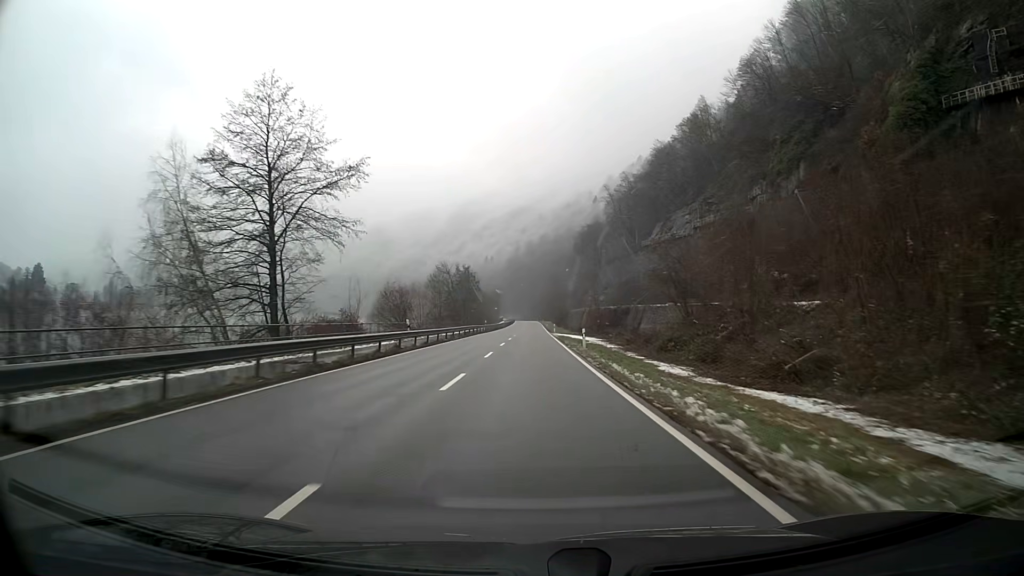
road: primary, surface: asphalt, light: Day
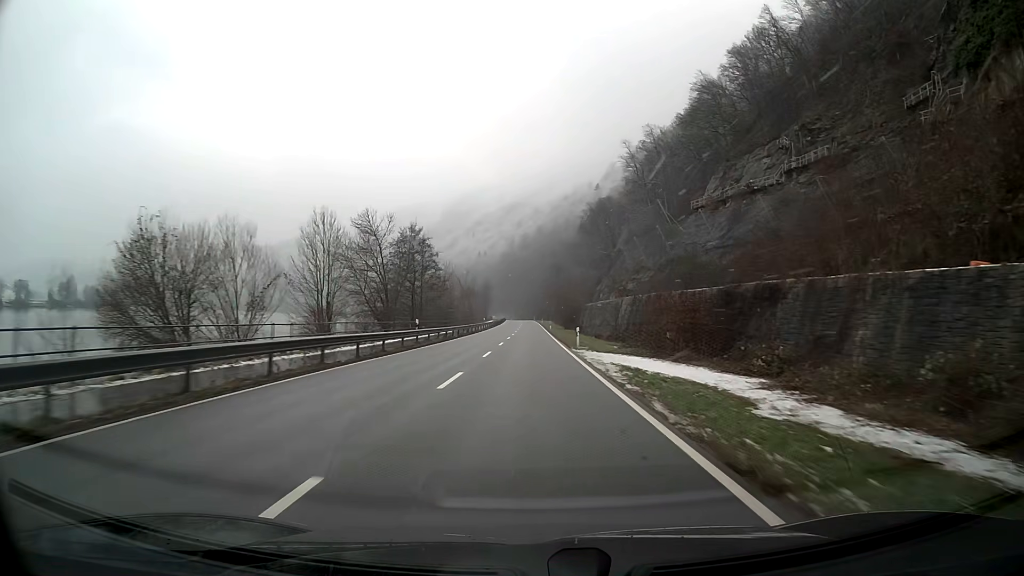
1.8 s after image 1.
(+0.1, +47.4) m; 0°
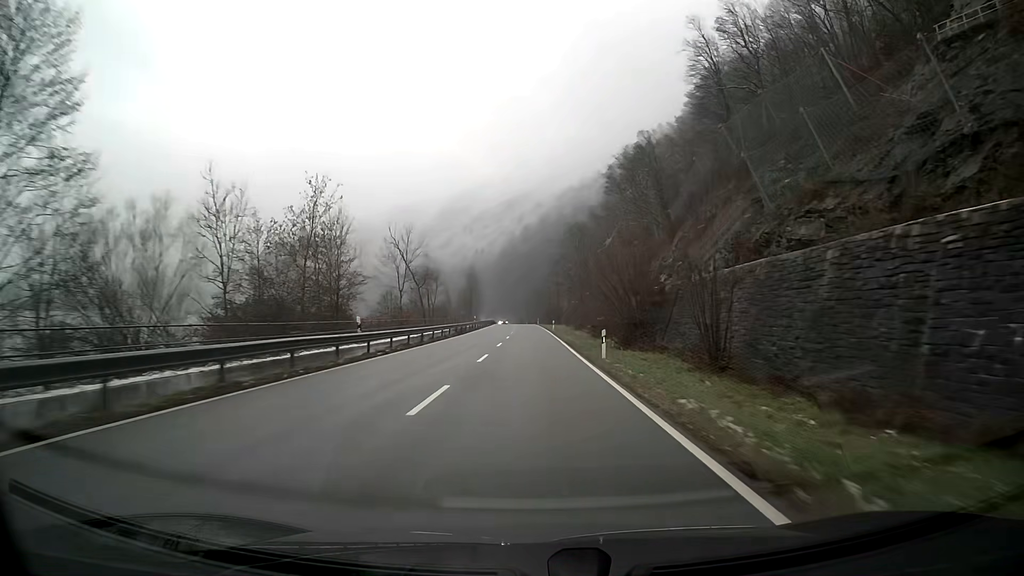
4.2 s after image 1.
(-0.2, +63.2) m; 0°
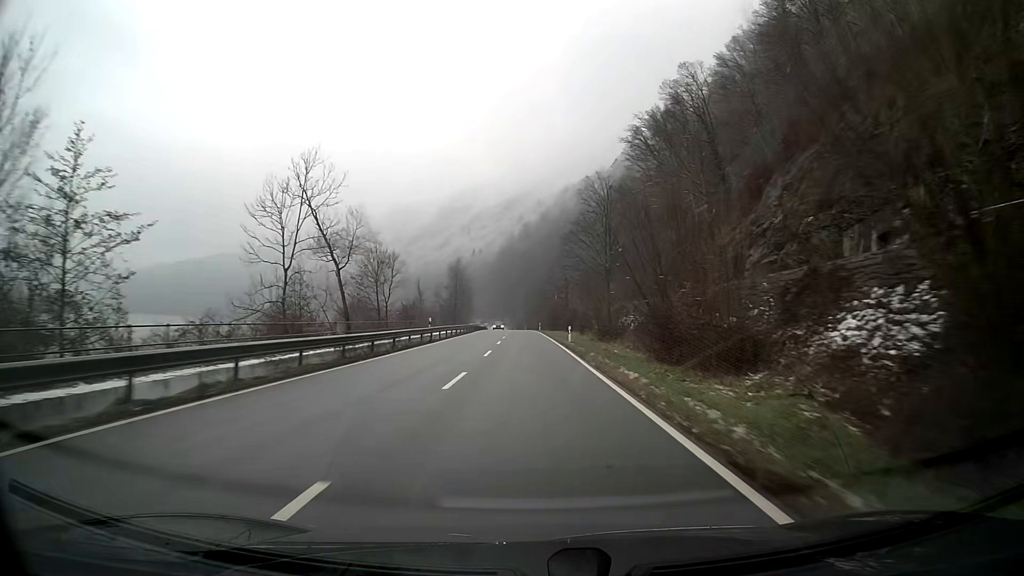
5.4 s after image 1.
(0.0, +31.5) m; 0°
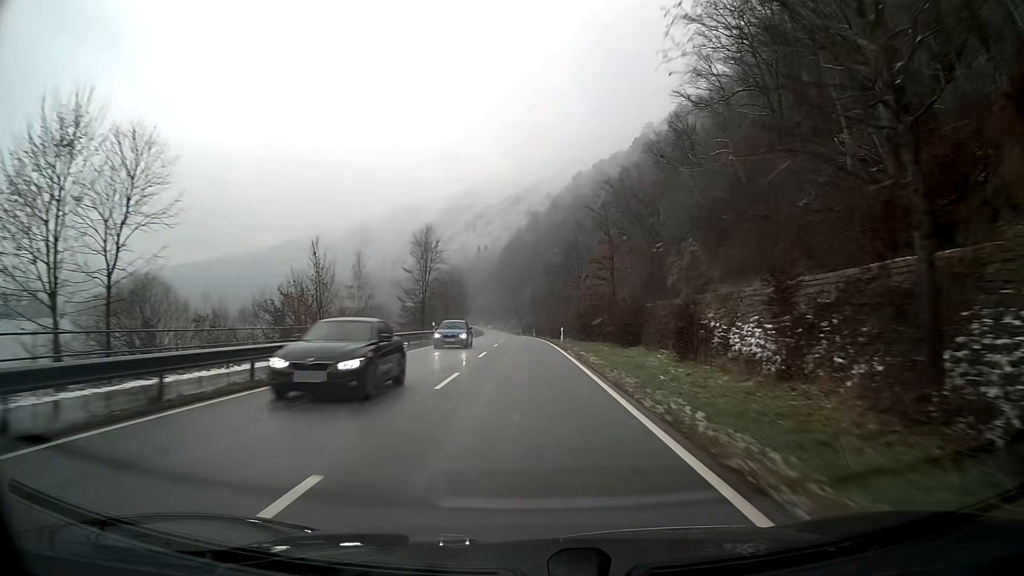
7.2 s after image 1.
(-0.3, +47.3) m; -1°
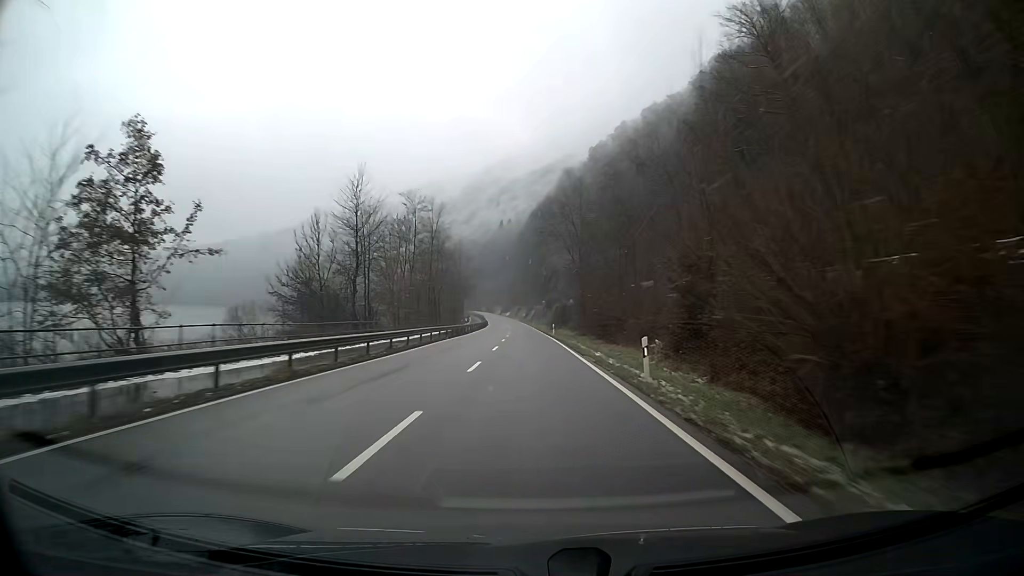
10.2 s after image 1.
(-1.7, +79.1) m; -2°
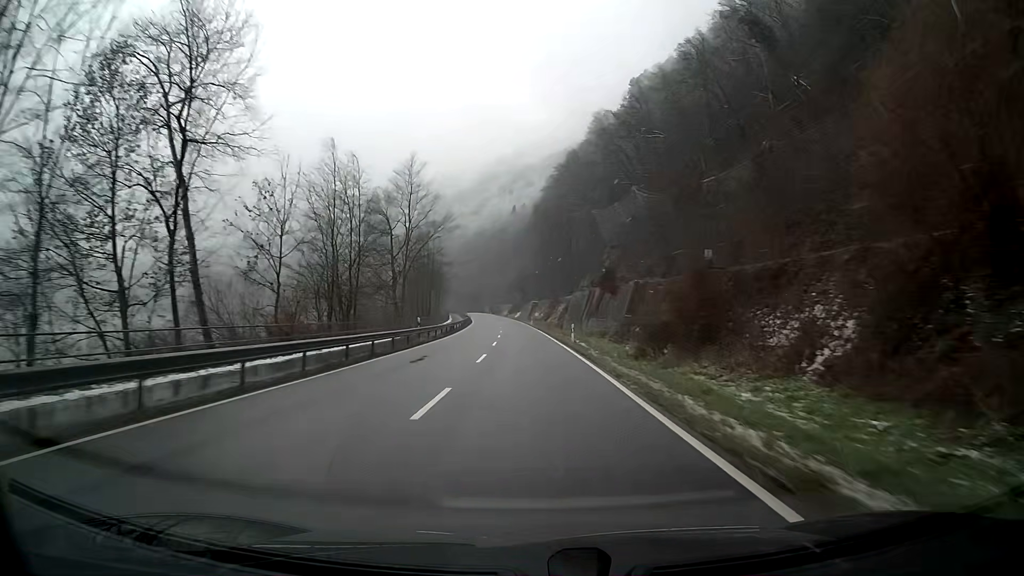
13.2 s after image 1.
(-1.1, +79.5) m; -2°
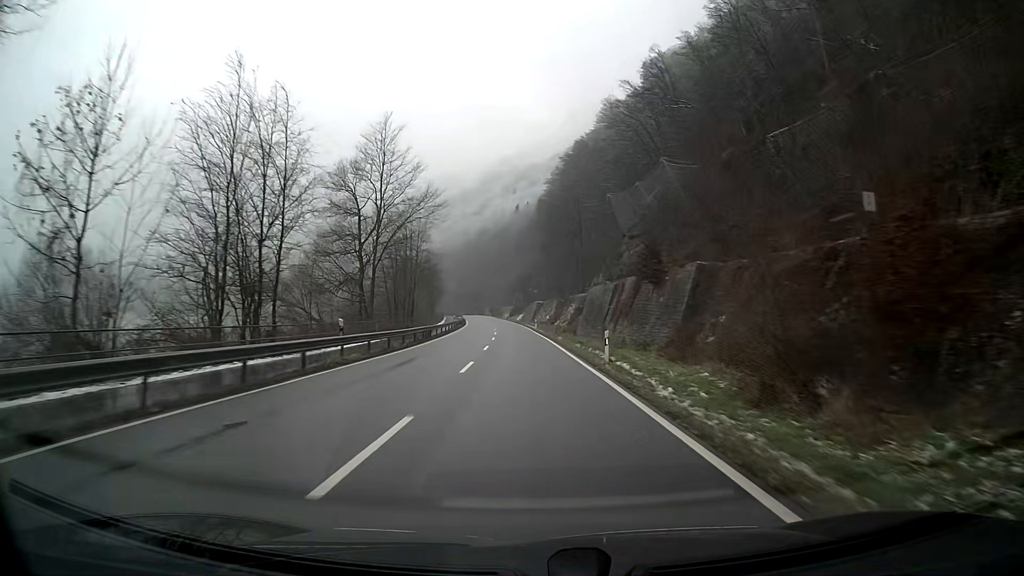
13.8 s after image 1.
(-0.1, +15.9) m; 0°
(0, +10) (0, +20) (0, +30) (-1, +40) (-1, +50) (-2, +60) (-2, +70) (-3, +80) (-4, +90) (-5, +100) m
